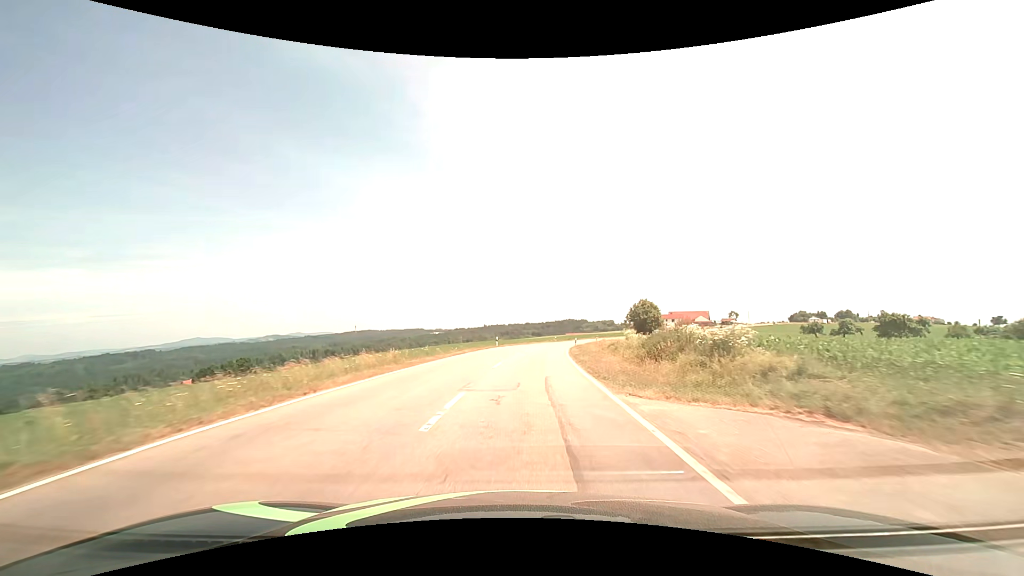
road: tertiary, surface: asphalt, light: Day
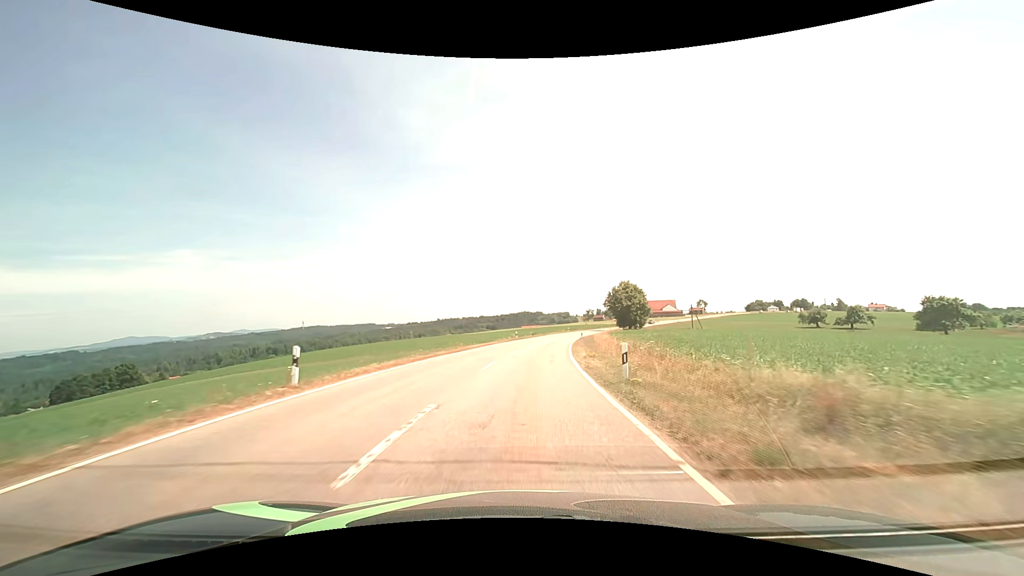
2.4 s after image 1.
(+2.0, +37.2) m; +5°
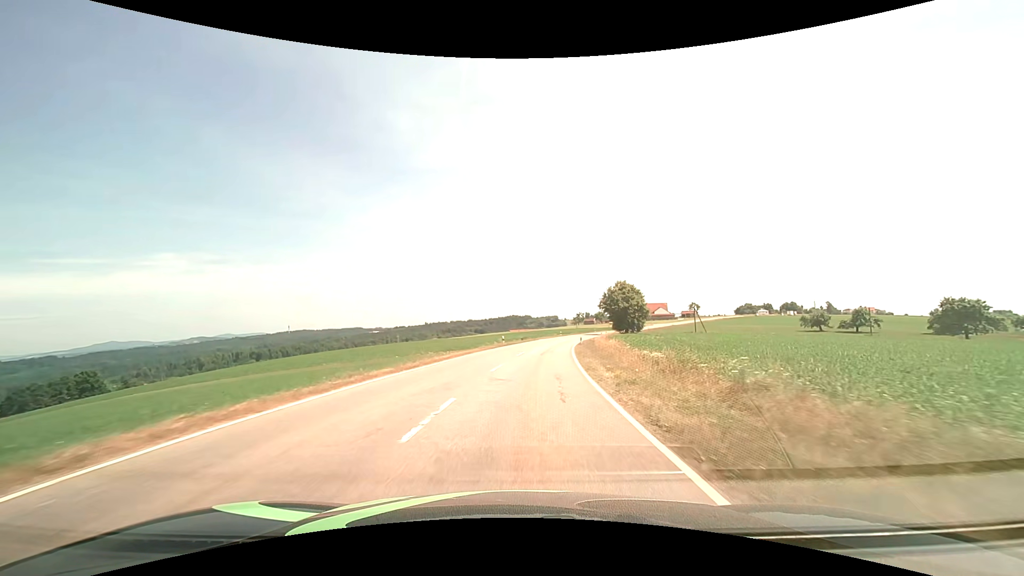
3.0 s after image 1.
(+0.1, +9.7) m; +1°
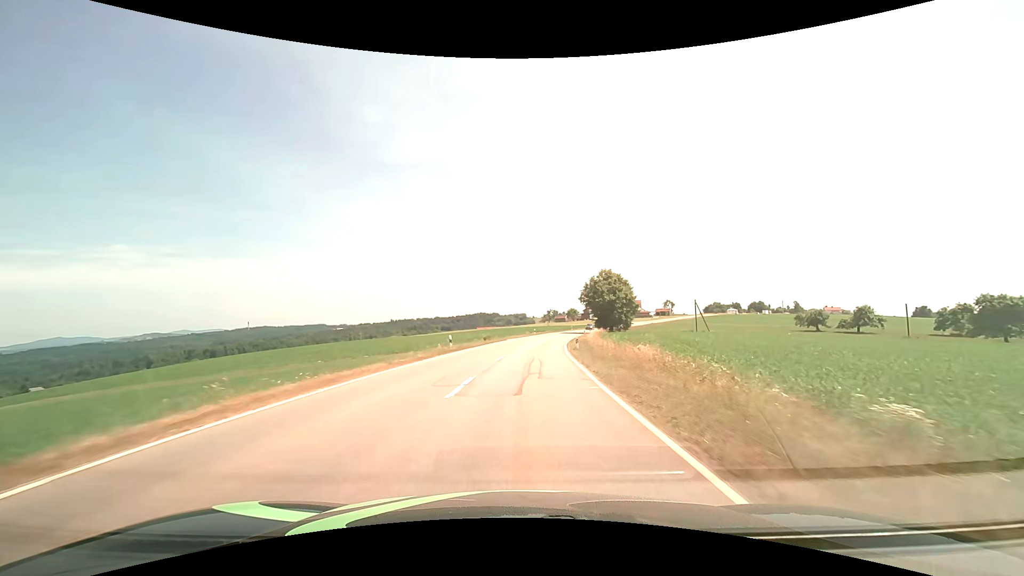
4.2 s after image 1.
(+0.6, +19.5) m; +3°
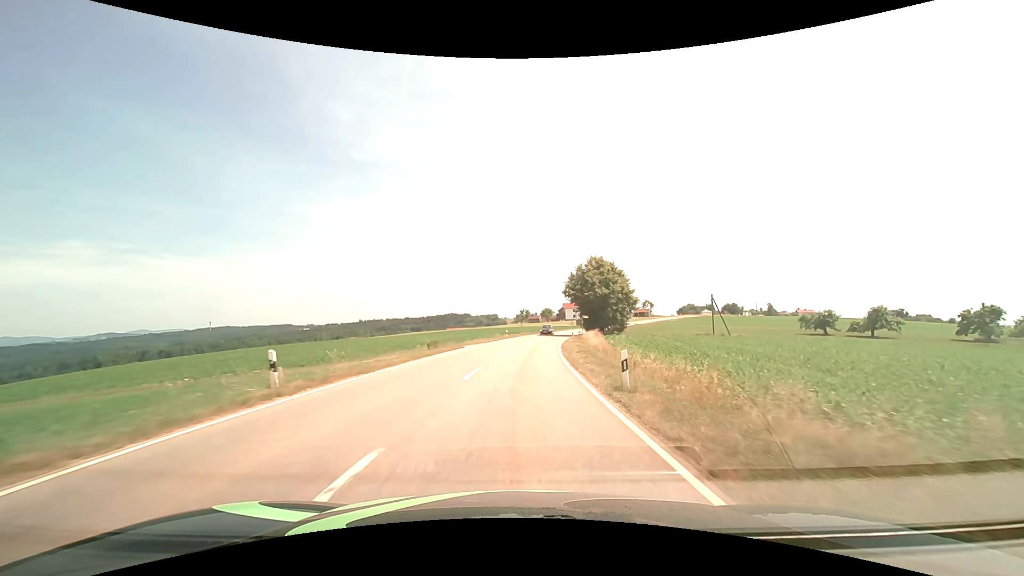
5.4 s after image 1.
(+0.6, +19.7) m; +3°
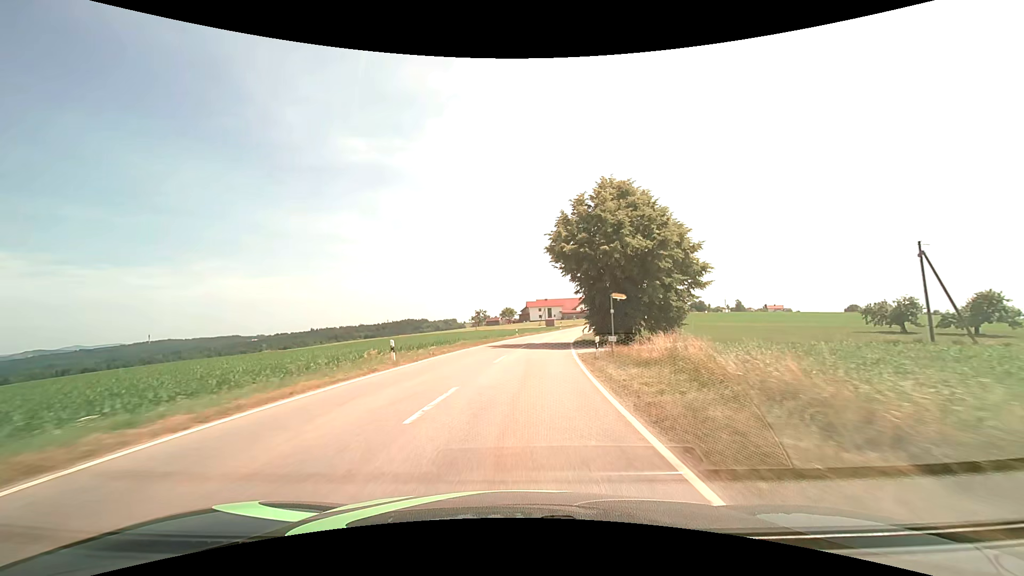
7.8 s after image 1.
(+2.1, +41.1) m; +5°
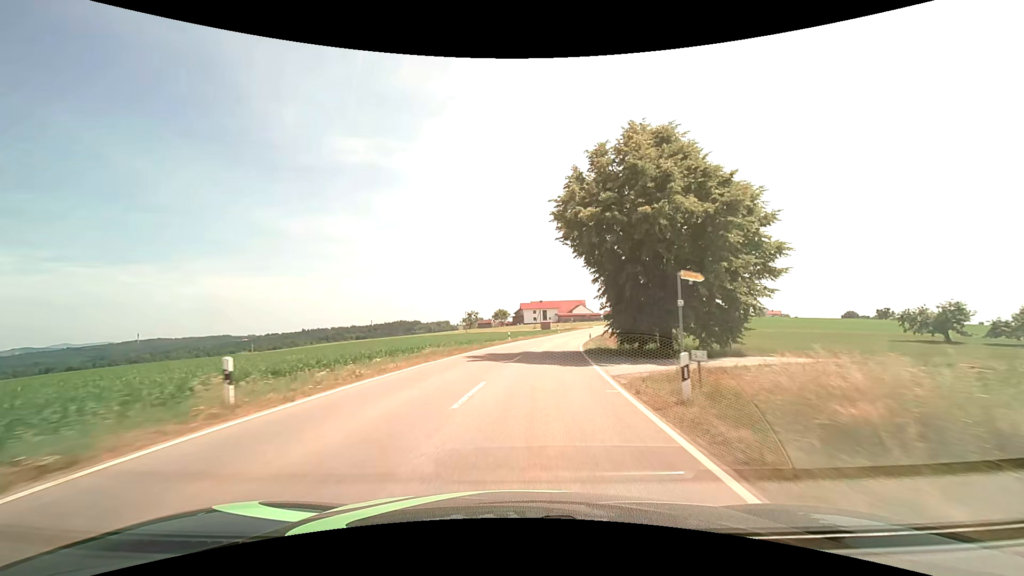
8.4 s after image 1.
(0.0, +10.7) m; +1°
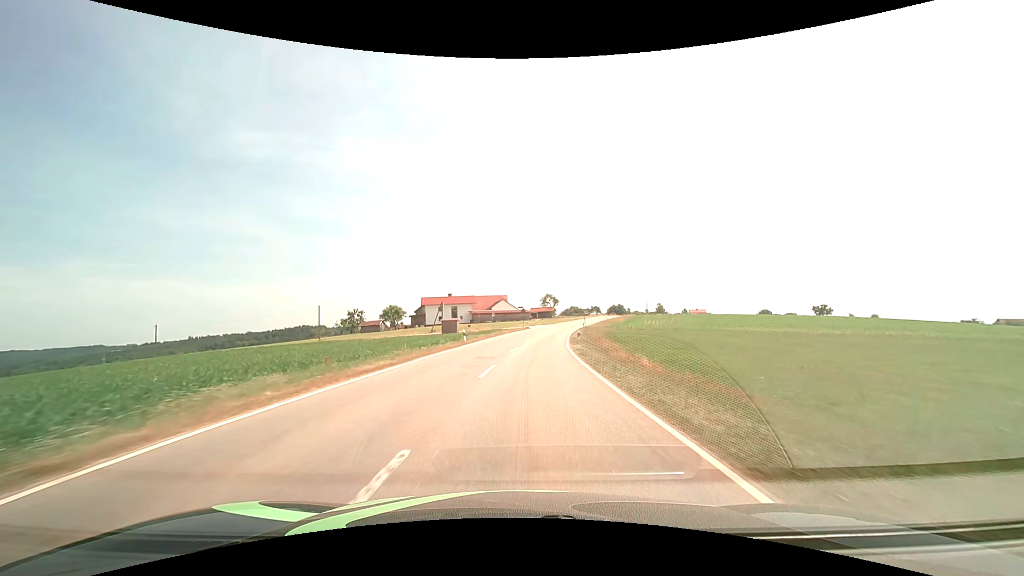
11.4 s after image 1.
(+4.8, +53.1) m; +9°
(0, +10) (+1, +20) (+1, +30) (+2, +40) (+3, +50) (+5, +60) (+6, +70) (+8, +79) (+11, +89) (+13, +99) m
